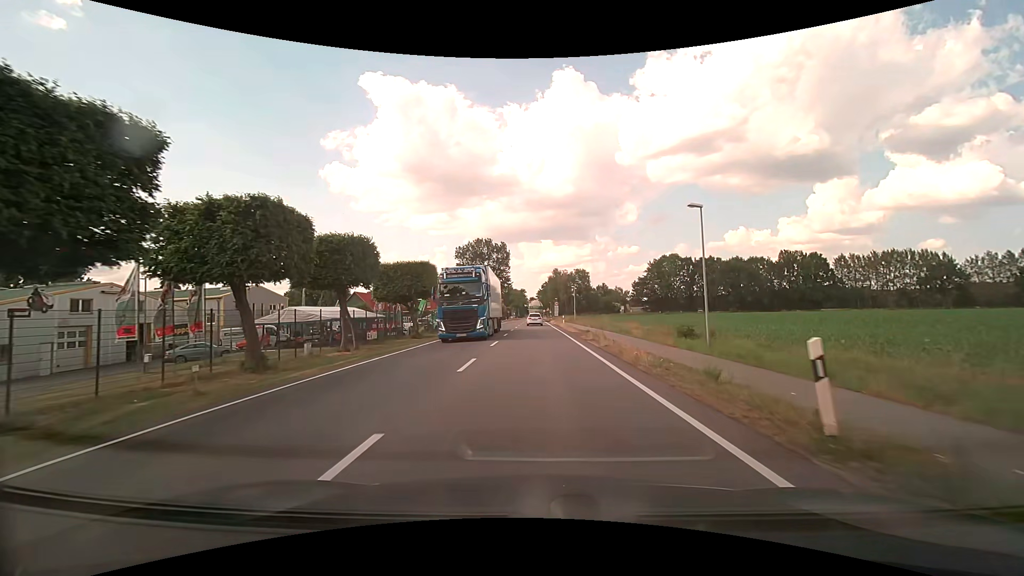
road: primary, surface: asphalt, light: Day
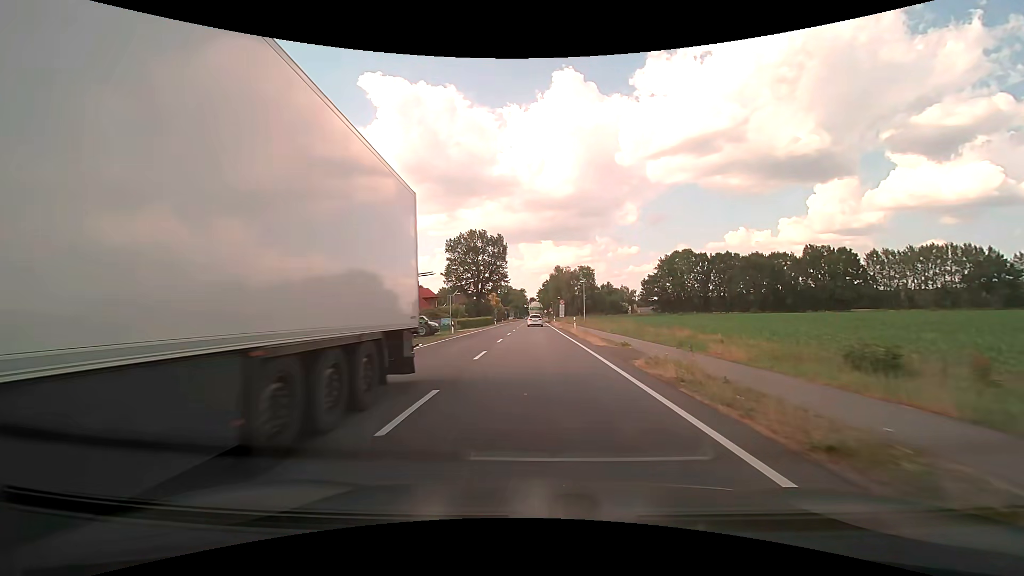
(0.0, +15.0) m; 0°
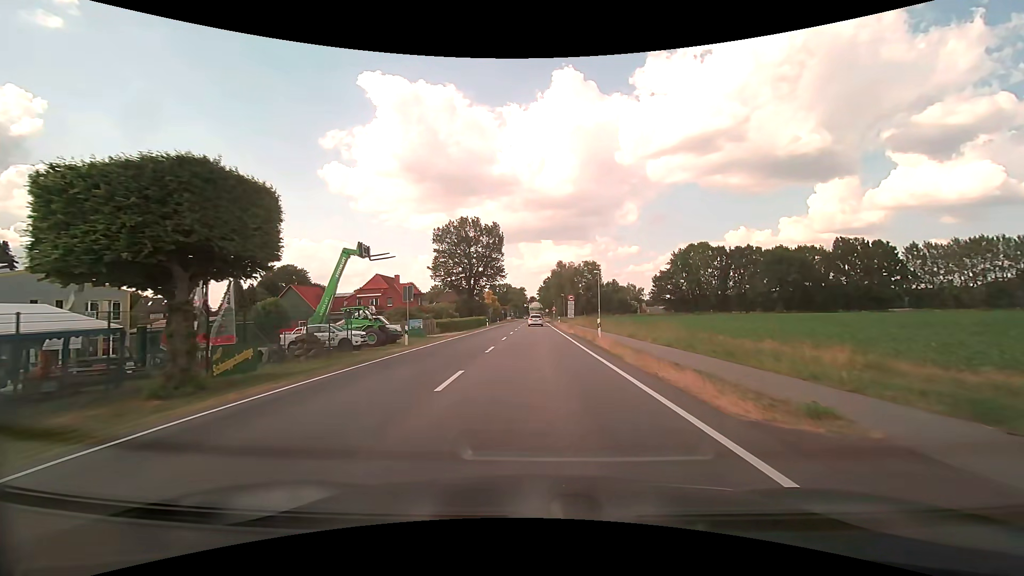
(0.0, +15.0) m; 0°
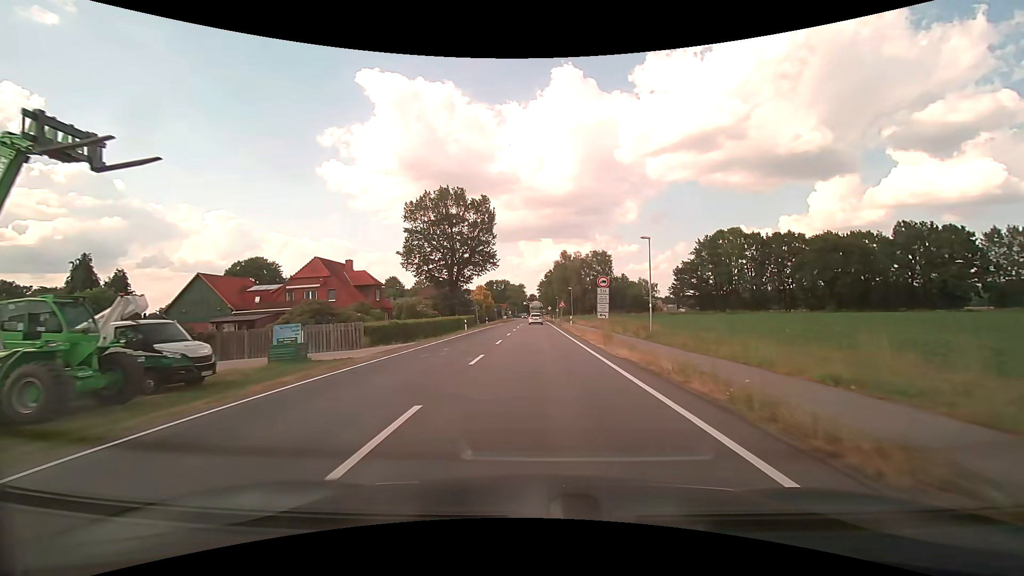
(0.0, +22.7) m; 0°
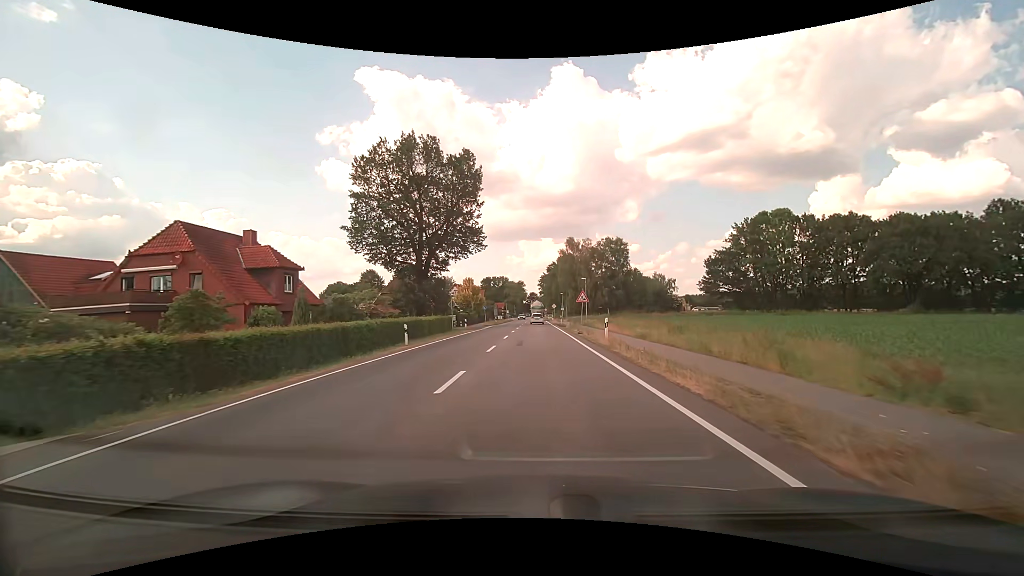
(0.0, +23.0) m; 0°
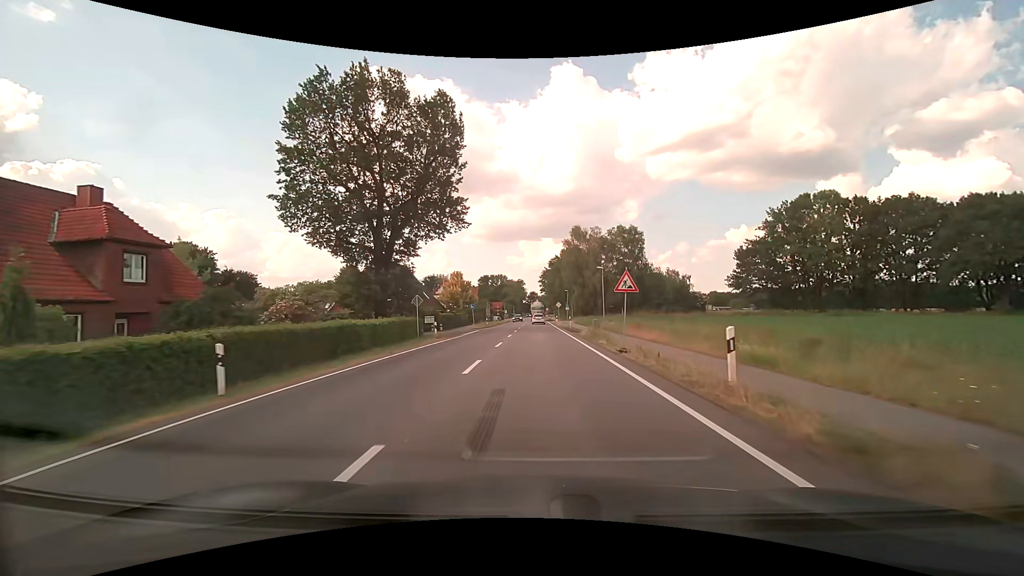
(0.0, +15.5) m; 0°
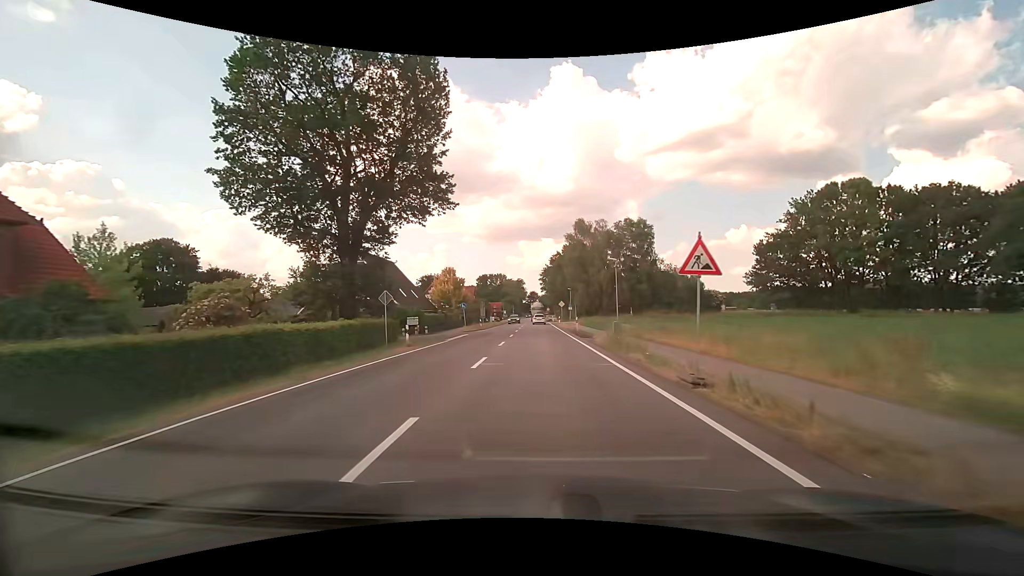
(0.0, +7.8) m; 0°
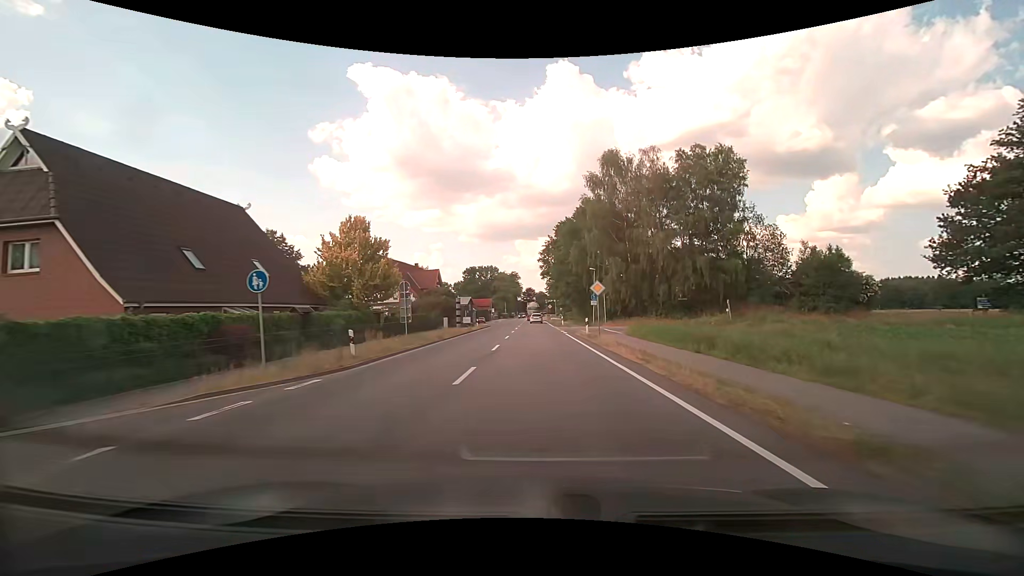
(+0.1, +39.2) m; 0°
(0, +10) (0, +20) (0, +30) (0, +40) (0, +50) (0, +60) (0, +70) (0, +80) (0, +90) (0, +100) m
